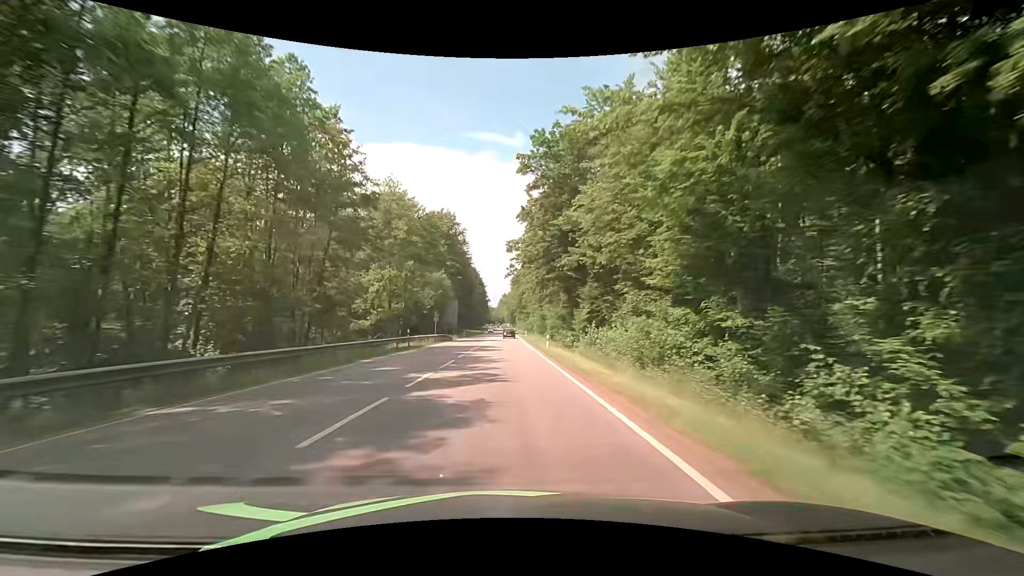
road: secondary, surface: asphalt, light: Day
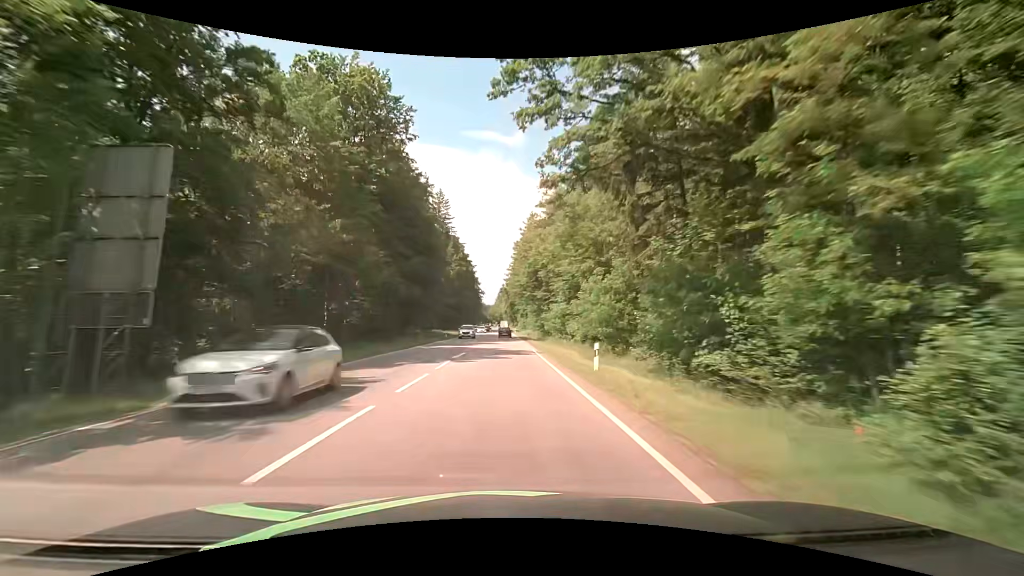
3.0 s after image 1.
(0.0, +67.4) m; -1°
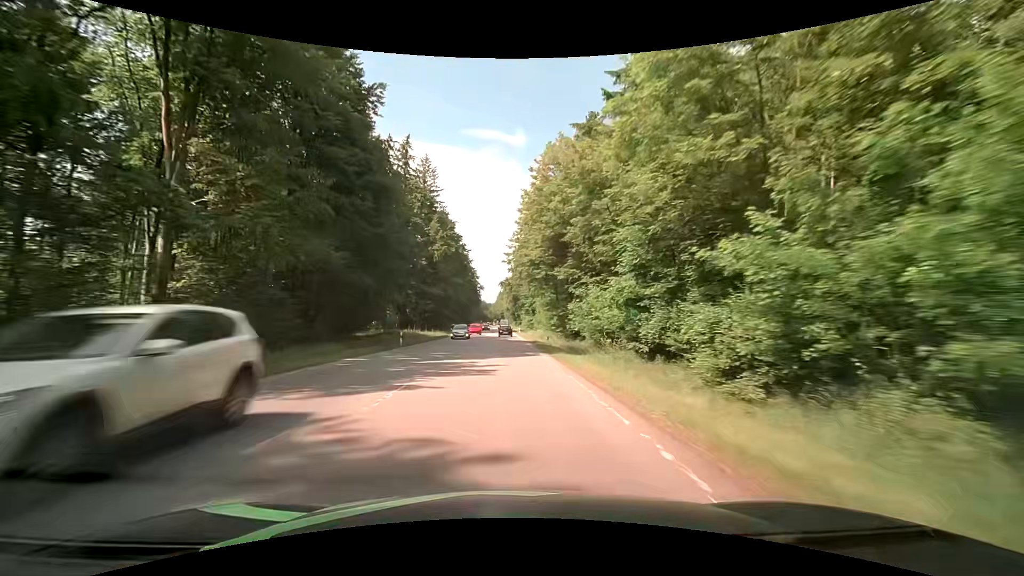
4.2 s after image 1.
(+0.1, +27.6) m; 0°
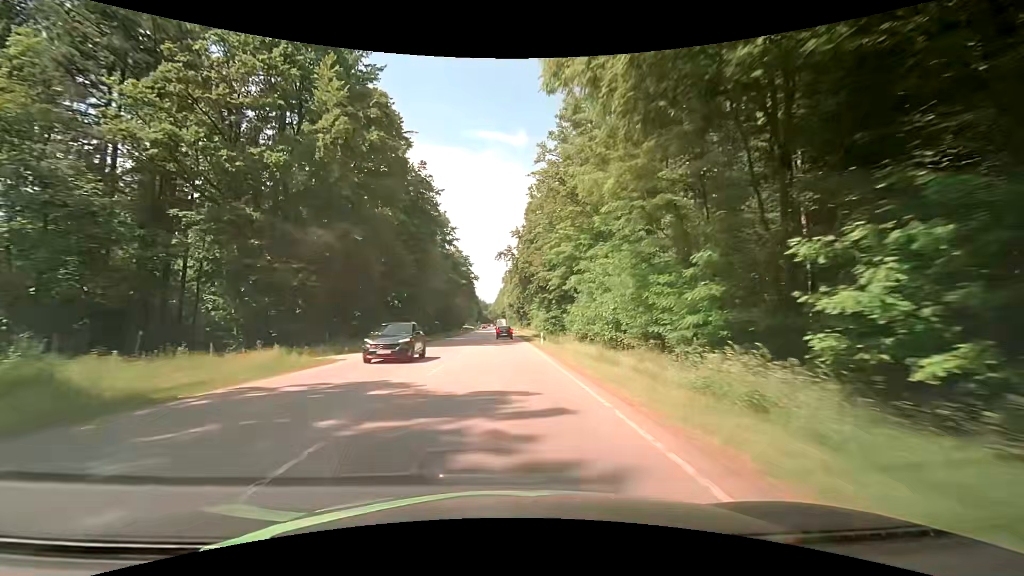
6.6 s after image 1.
(+0.1, +53.5) m; 0°
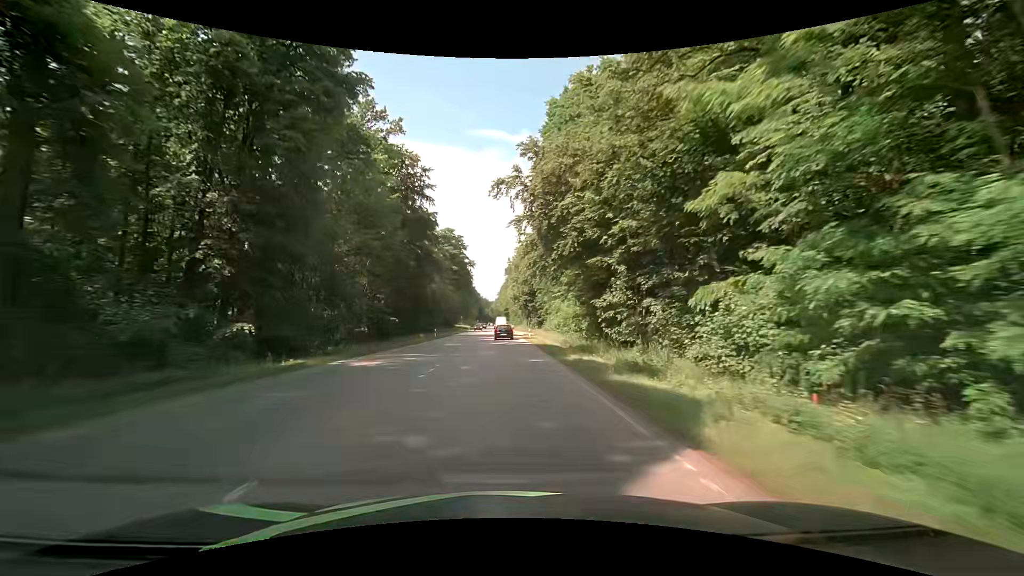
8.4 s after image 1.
(-0.1, +37.1) m; 0°
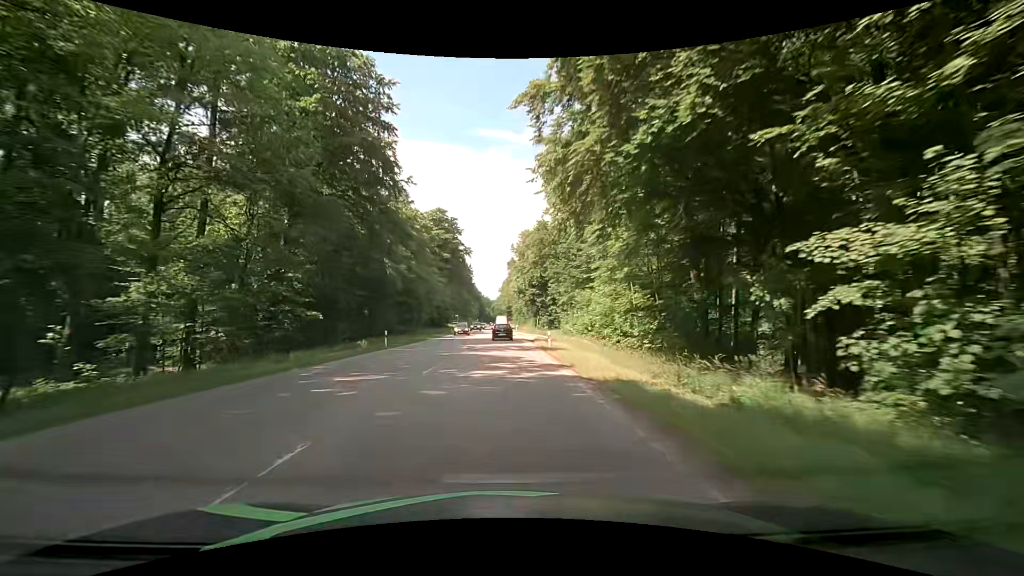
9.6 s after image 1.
(-0.1, +22.8) m; -1°
(0, +10) (0, +20) (0, +30) (0, +40) (0, +50) (0, +60) (0, +70) (0, +80) (0, +90) (0, +100) m
